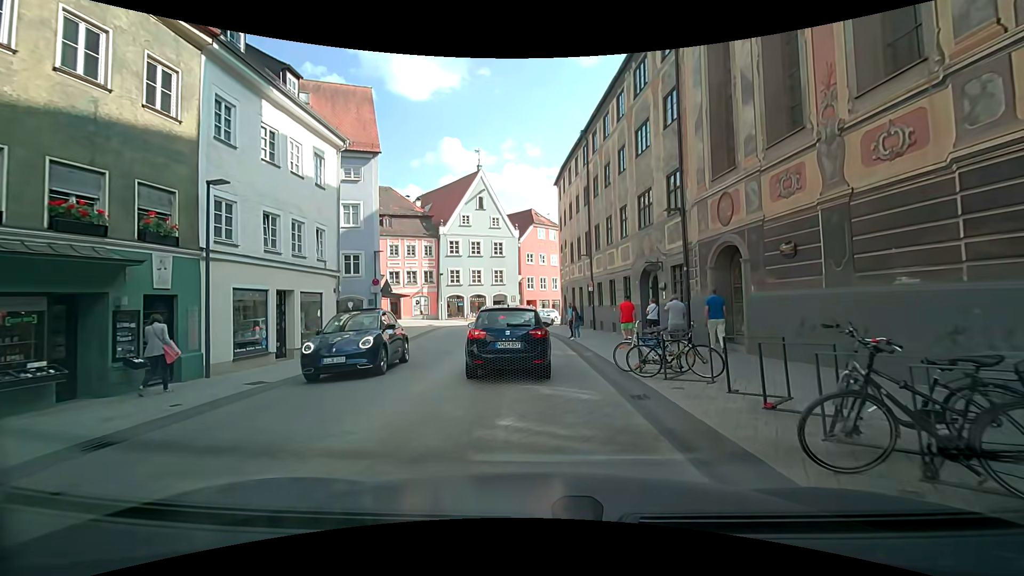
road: secondary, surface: asphalt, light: Day
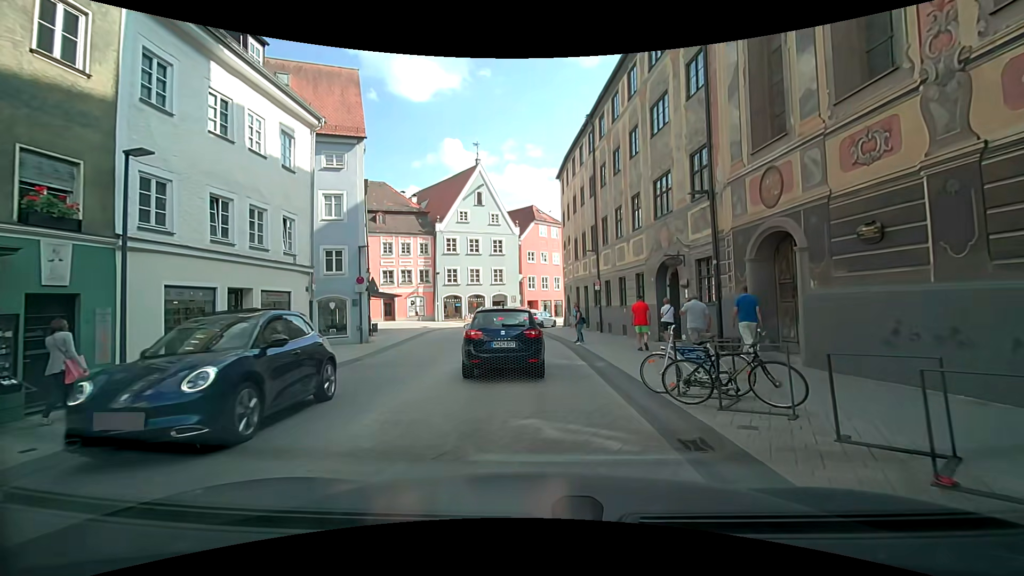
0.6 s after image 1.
(+0.1, +2.7) m; +1°
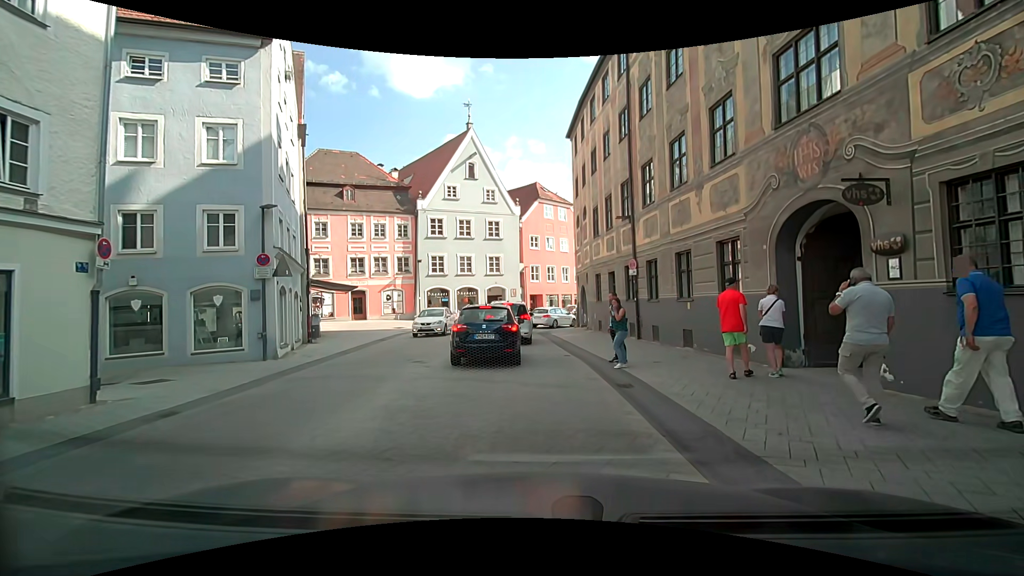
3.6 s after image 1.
(0.0, +9.2) m; 0°
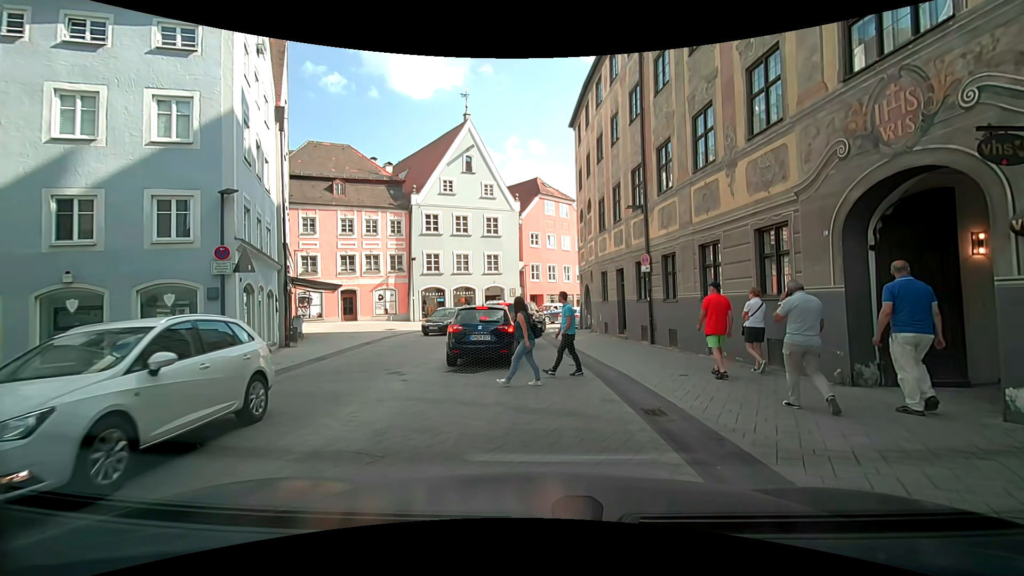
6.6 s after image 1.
(+0.1, +2.1) m; +2°
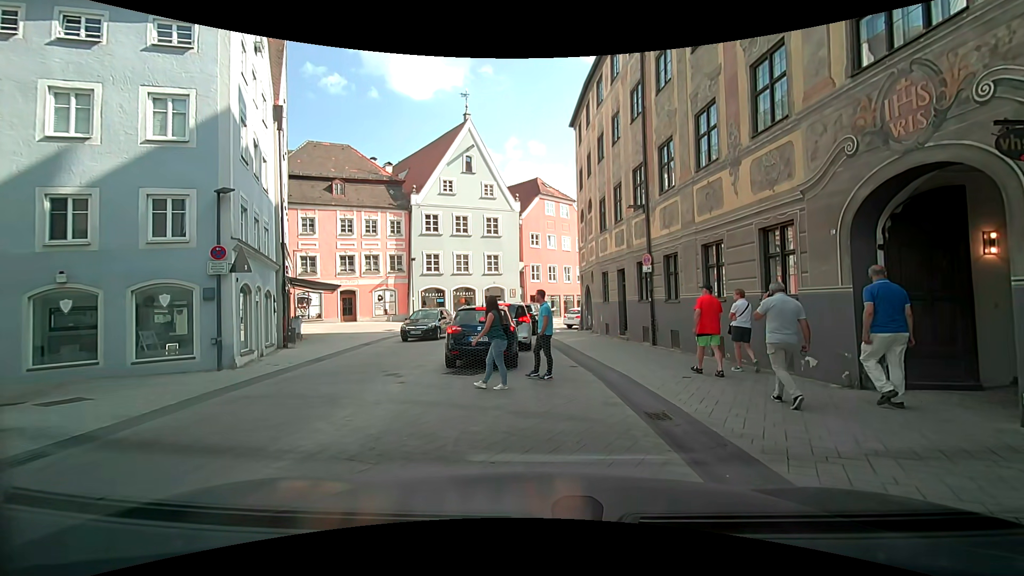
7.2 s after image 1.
(0.0, +0.2) m; 0°
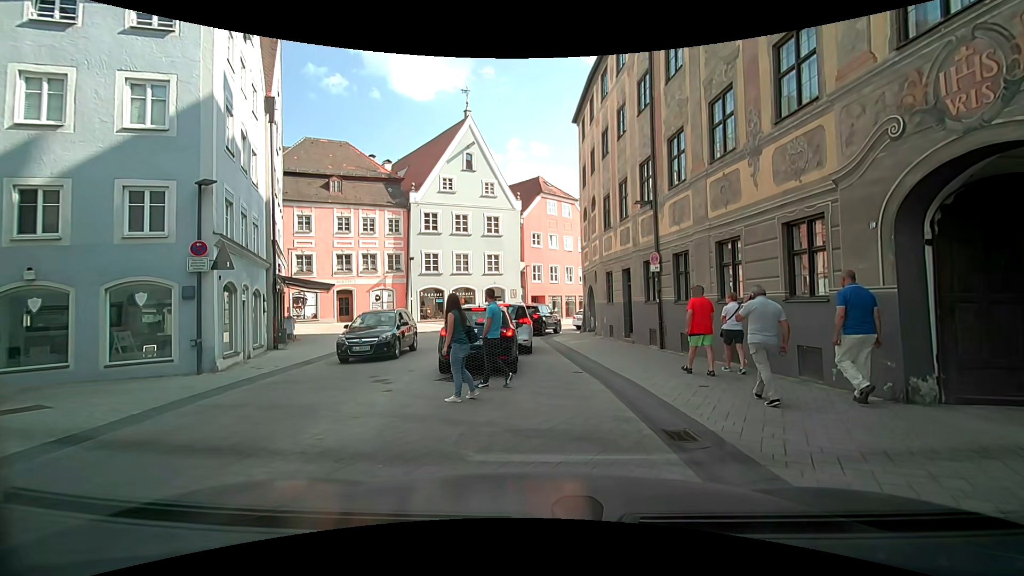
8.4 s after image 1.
(0.0, +1.0) m; 0°
